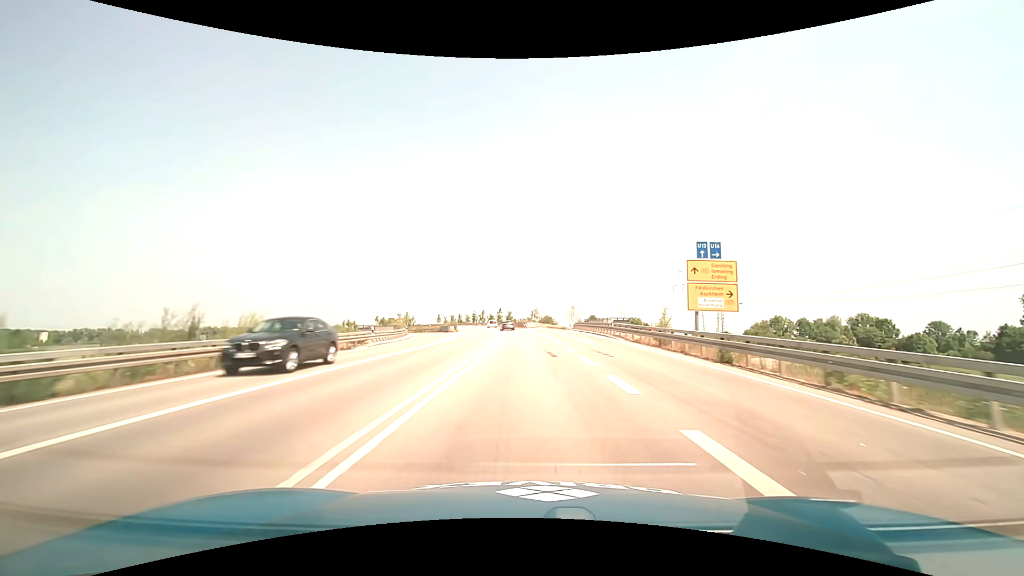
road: trunk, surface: asphalt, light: Day
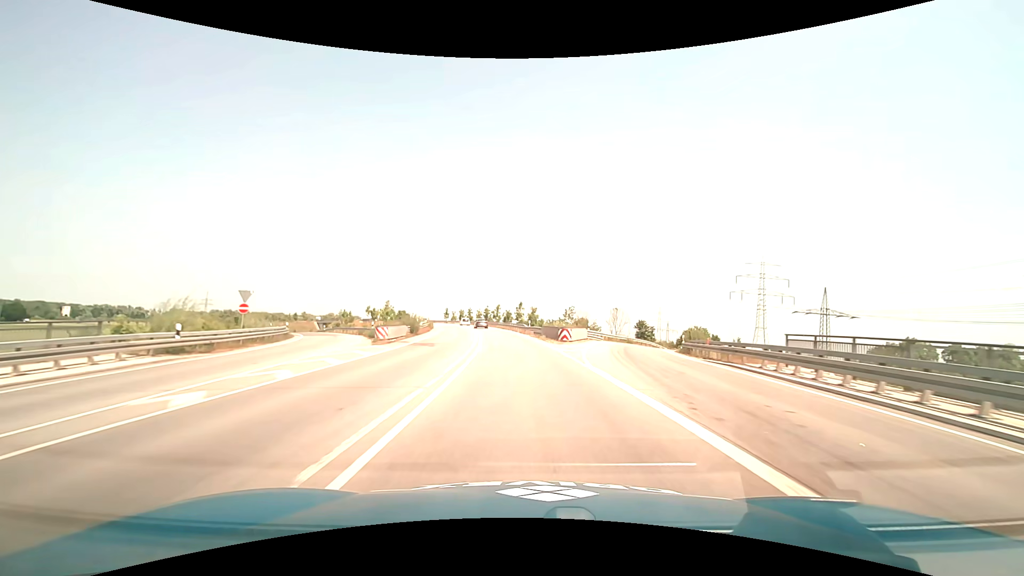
(-0.8, +47.0) m; -3°
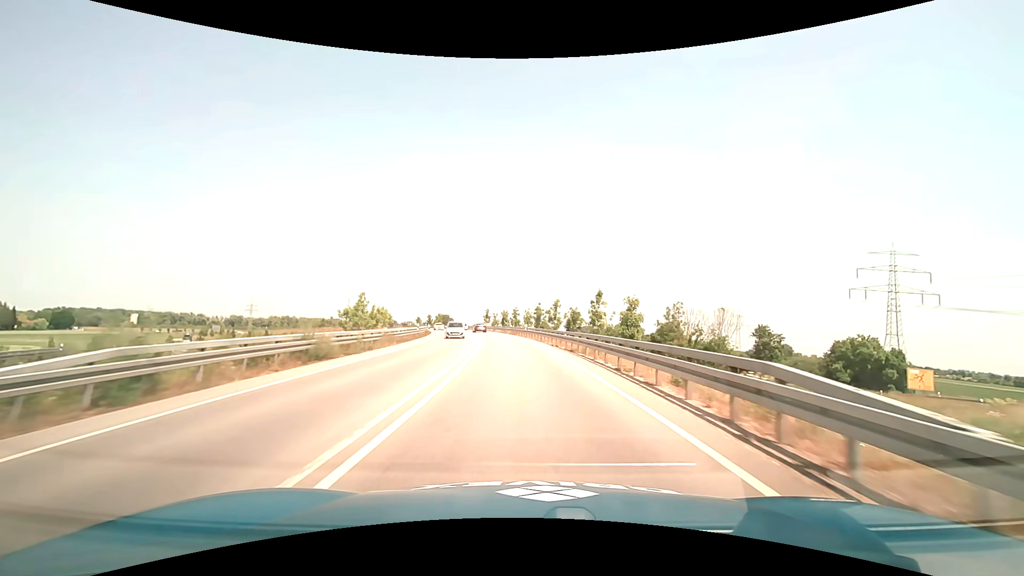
(-2.8, +47.5) m; -7°
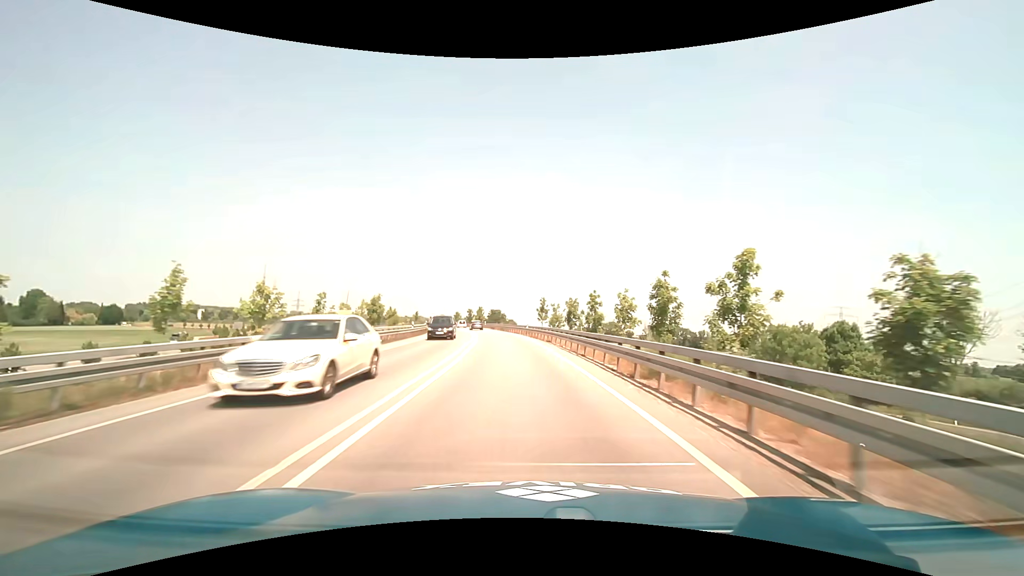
(-2.9, +49.0) m; -7°
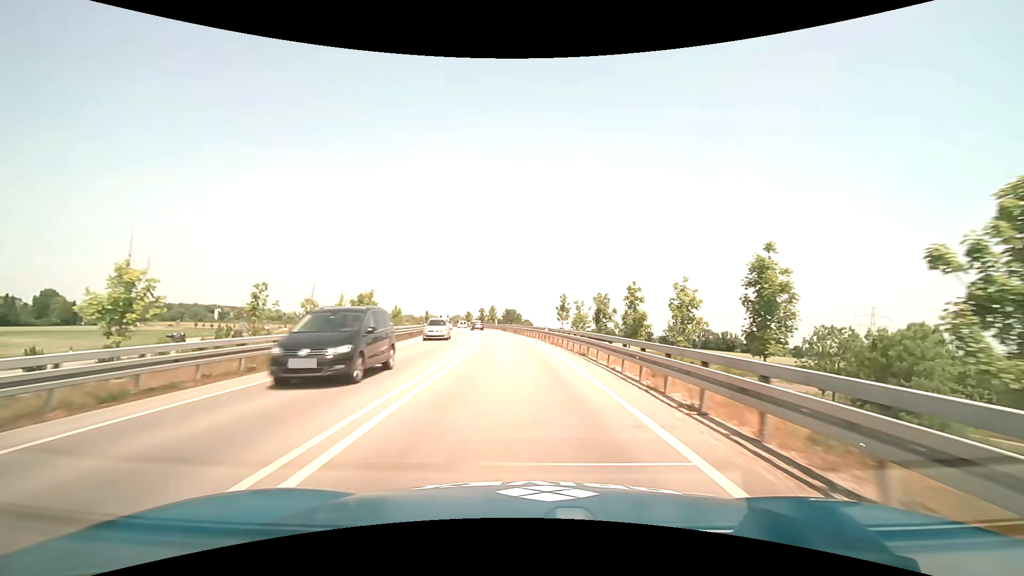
(-0.2, +12.3) m; -2°
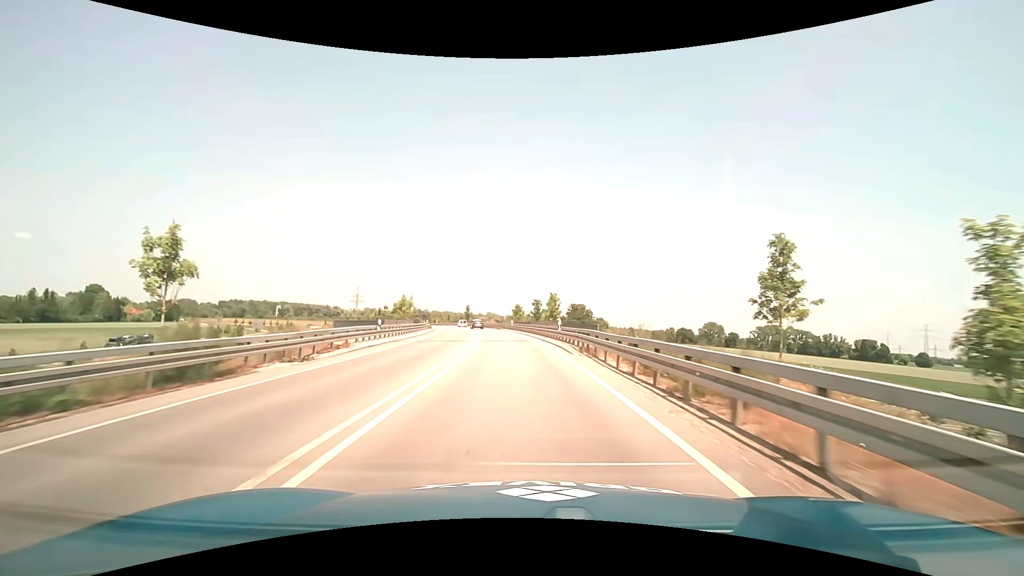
(-3.0, +48.8) m; -7°
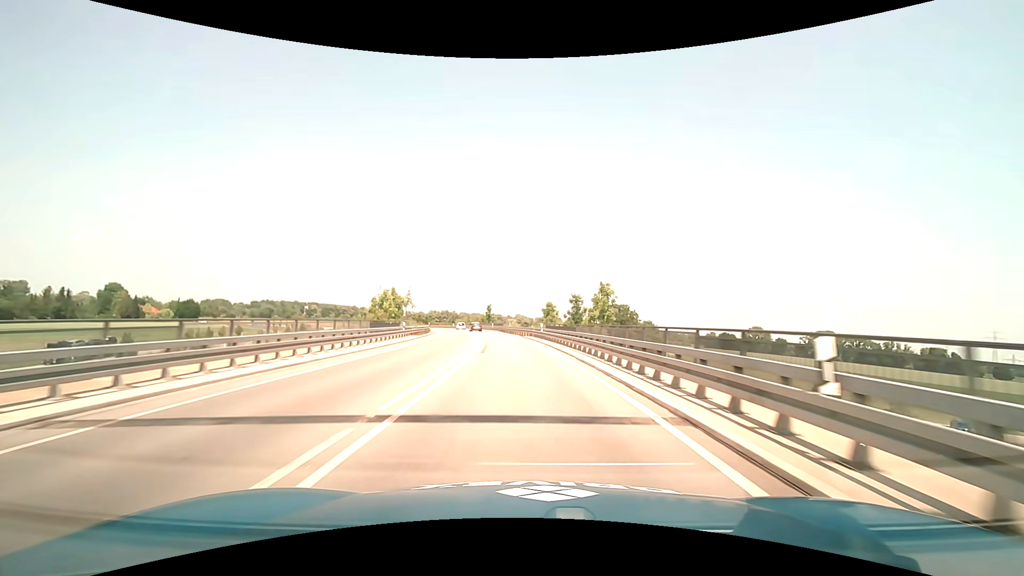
(-0.7, +24.2) m; -3°
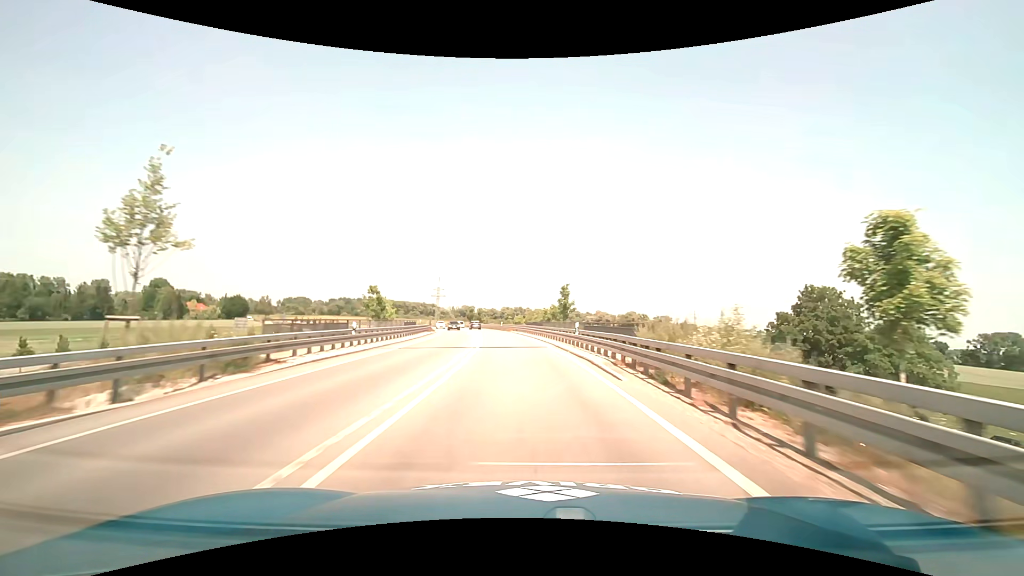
(-4.4, +60.3) m; -9°
(0, +10) (0, +20) (-1, +30) (-2, +40) (-3, +50) (-4, +60) (-6, +70) (-8, +80) (-10, +89) (-12, +99) m
